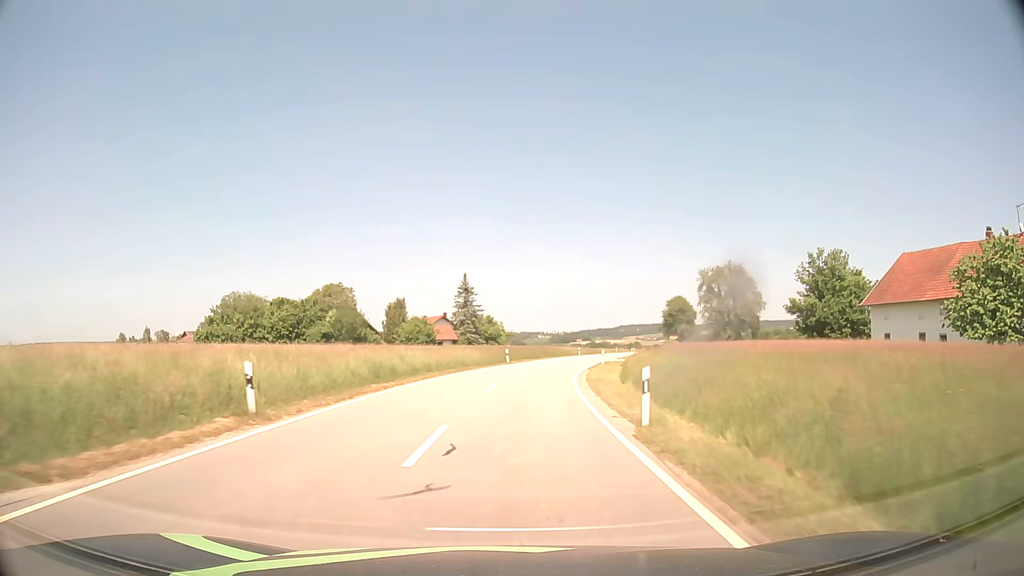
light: Day
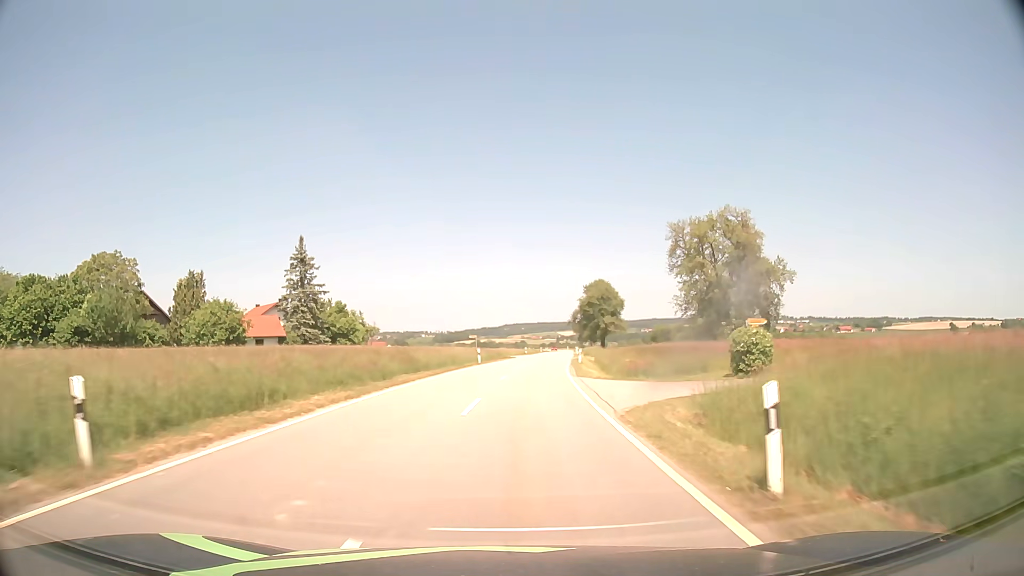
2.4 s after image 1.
(+3.3, +43.2) m; +10°
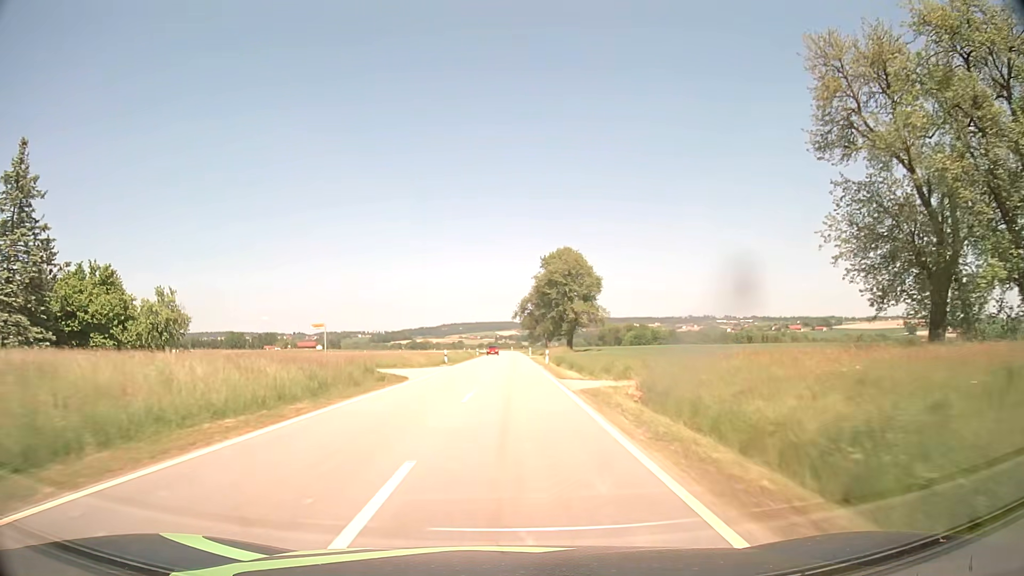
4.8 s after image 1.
(+2.6, +45.6) m; +5°
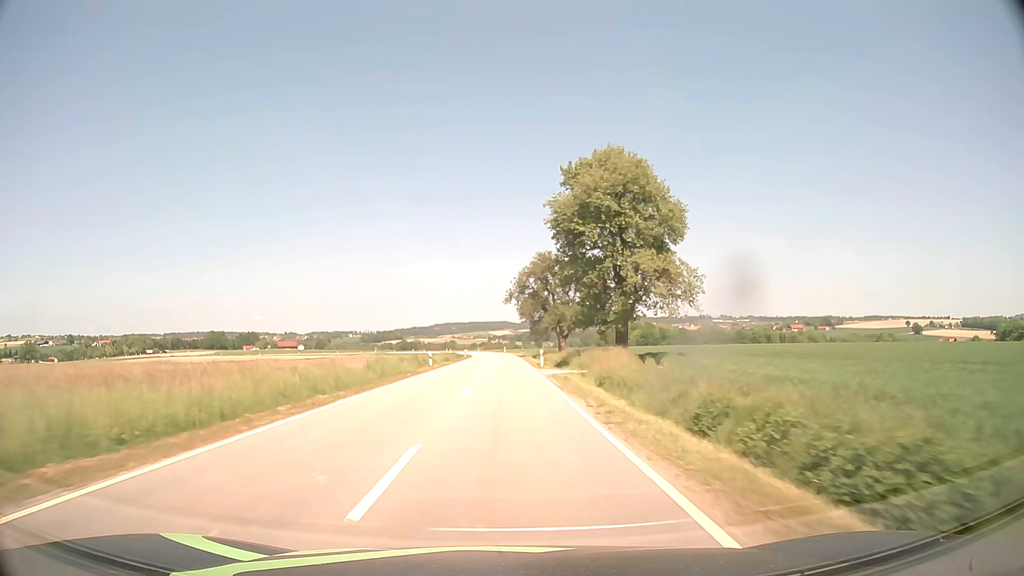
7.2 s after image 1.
(+0.6, +47.4) m; +1°
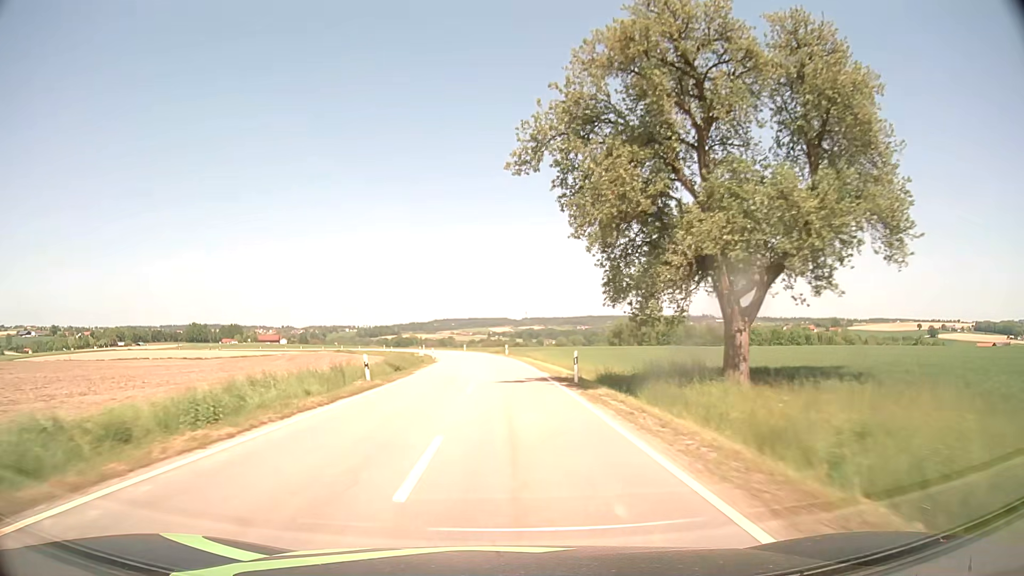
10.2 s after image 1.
(-0.4, +60.3) m; 0°
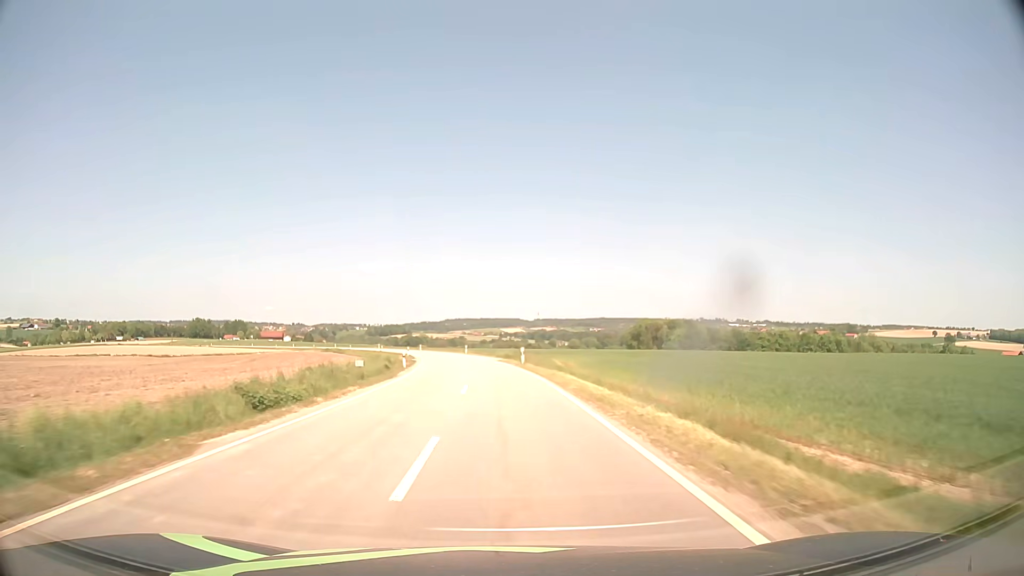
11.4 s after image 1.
(-0.2, +24.3) m; -1°
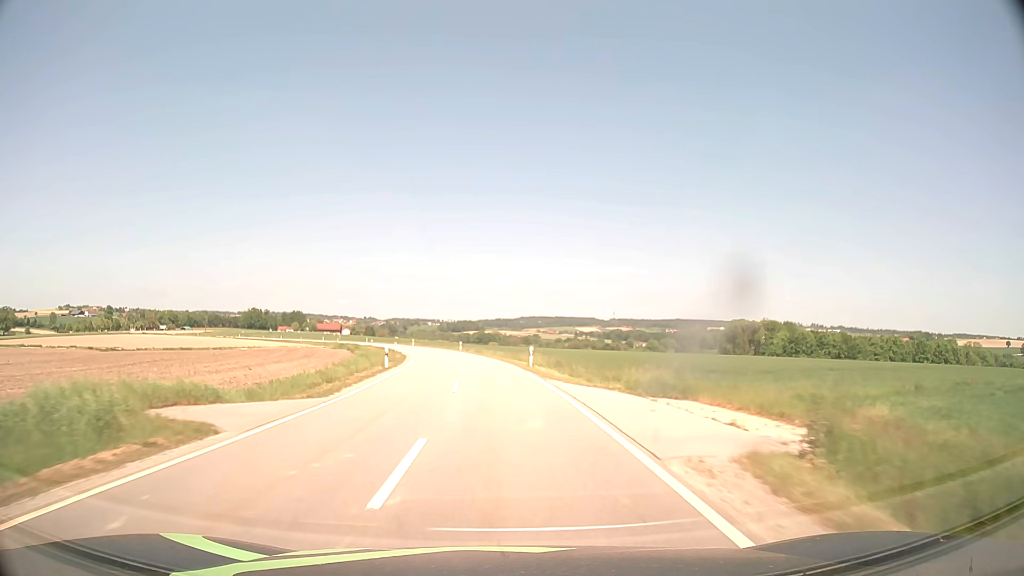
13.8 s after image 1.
(-2.2, +49.1) m; -6°
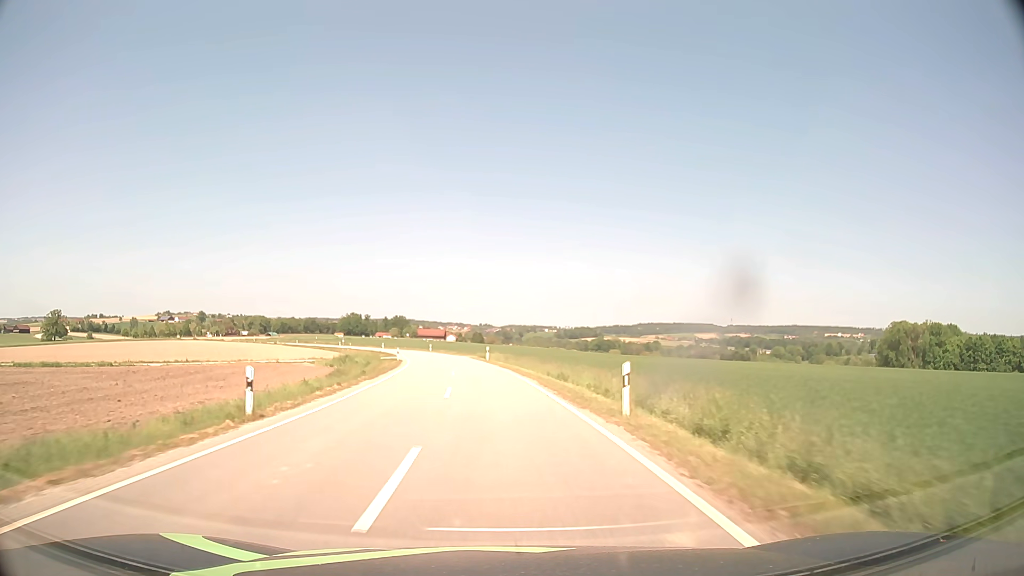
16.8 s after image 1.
(-4.8, +61.3) m; -10°
(0, +10) (-1, +20) (-1, +30) (-2, +40) (-3, +50) (-5, +60) (-7, +70) (-9, +79) (-11, +89) (-14, +99) m
